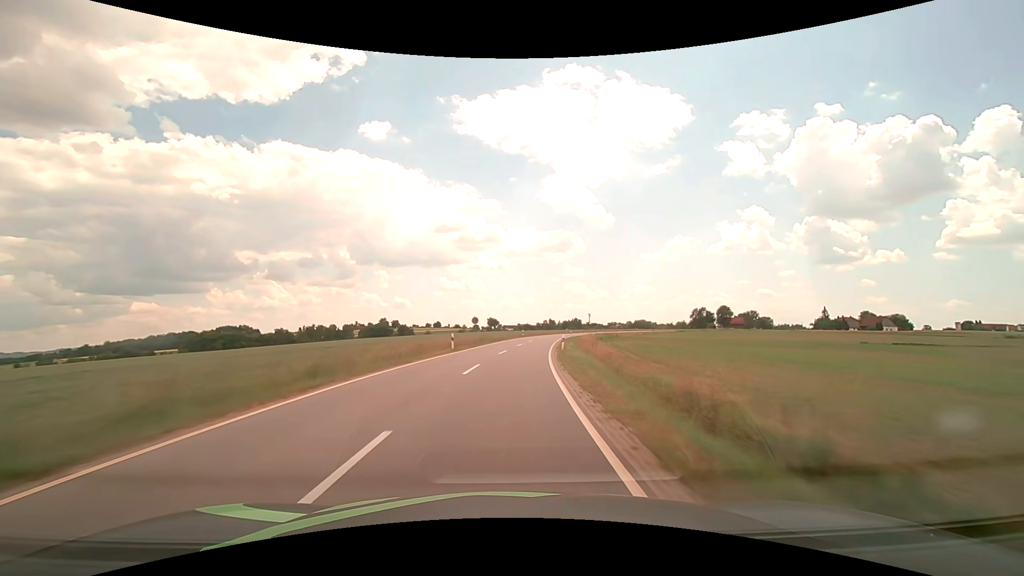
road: tertiary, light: Day
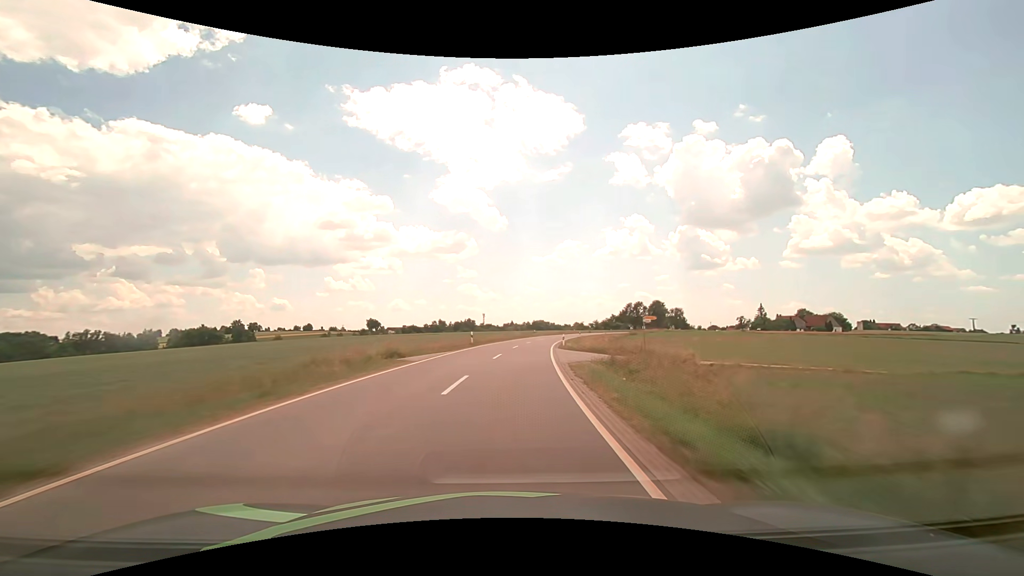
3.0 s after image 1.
(+8.2, +76.9) m; +12°
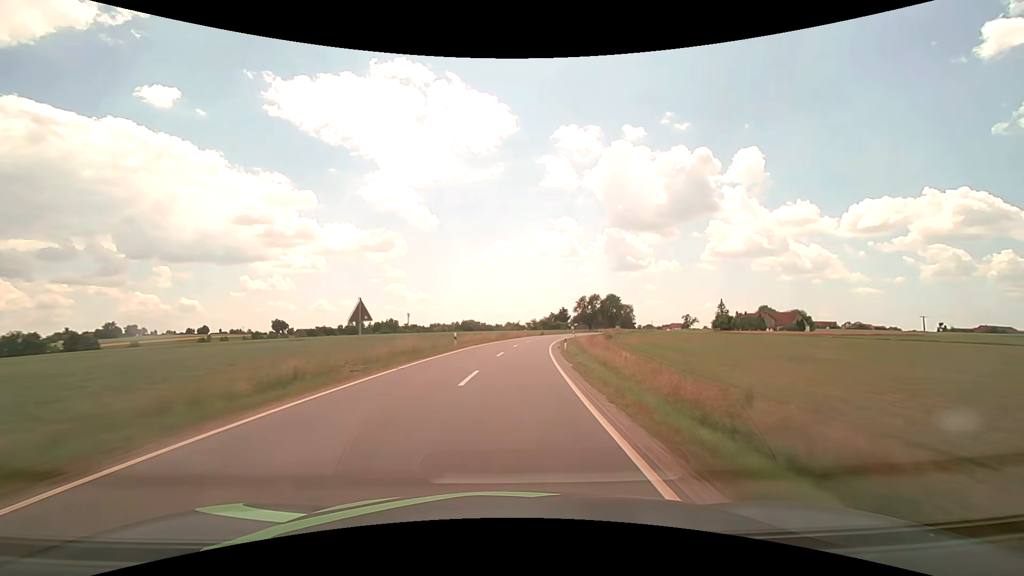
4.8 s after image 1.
(+3.2, +46.8) m; +8°
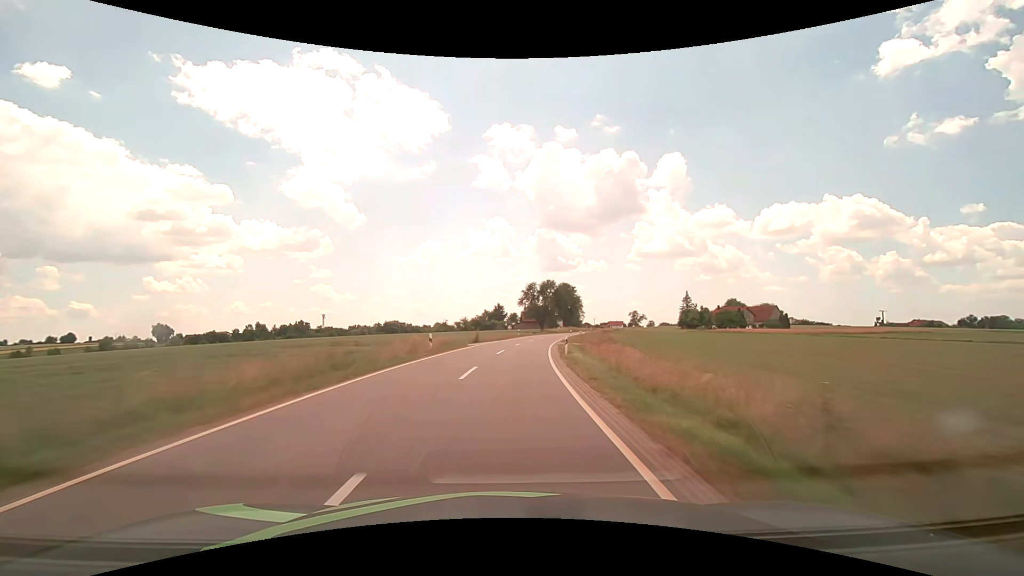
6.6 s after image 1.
(+3.3, +47.0) m; +8°
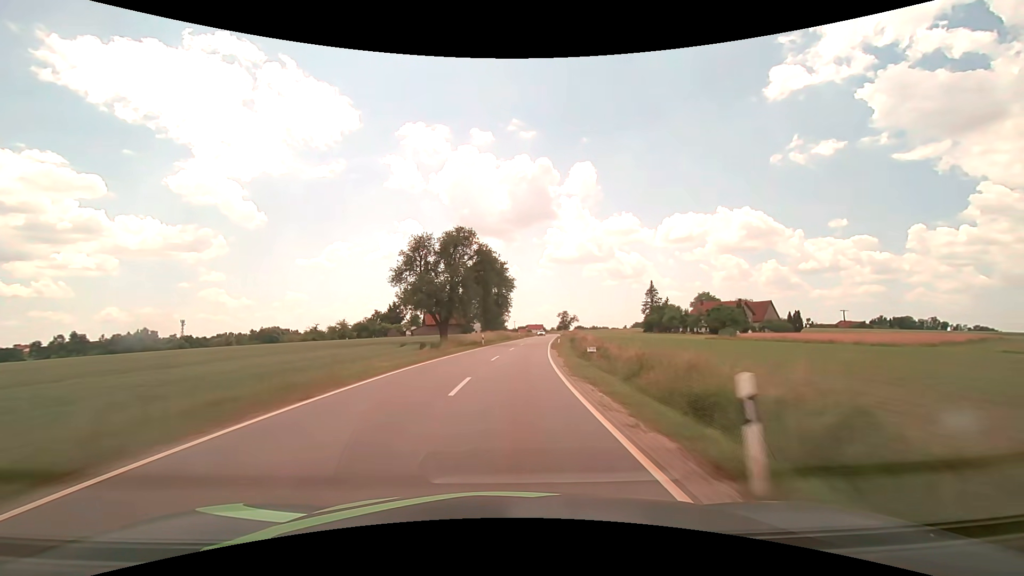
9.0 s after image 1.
(+5.6, +62.8) m; +10°
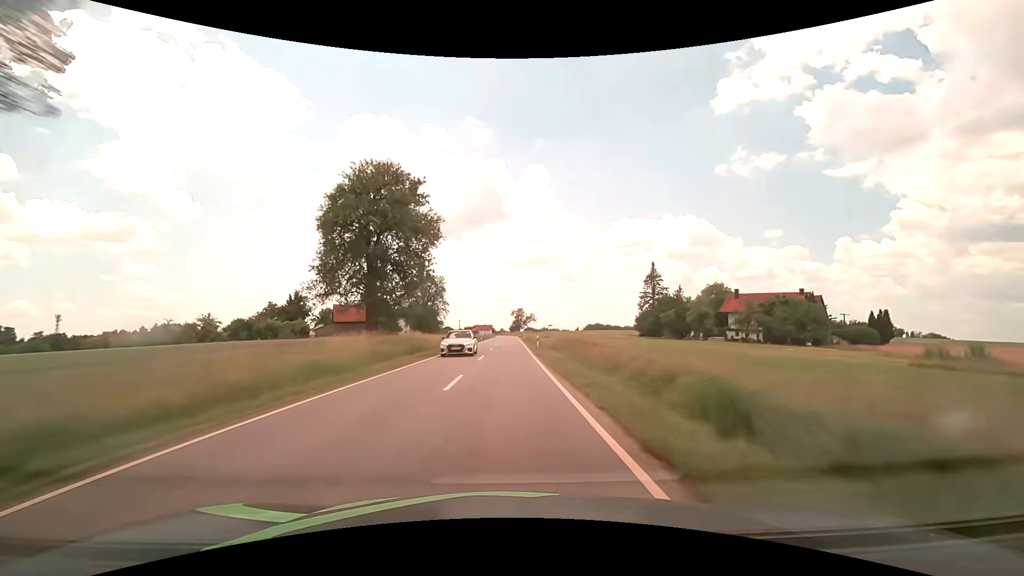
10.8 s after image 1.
(+2.9, +47.3) m; +6°
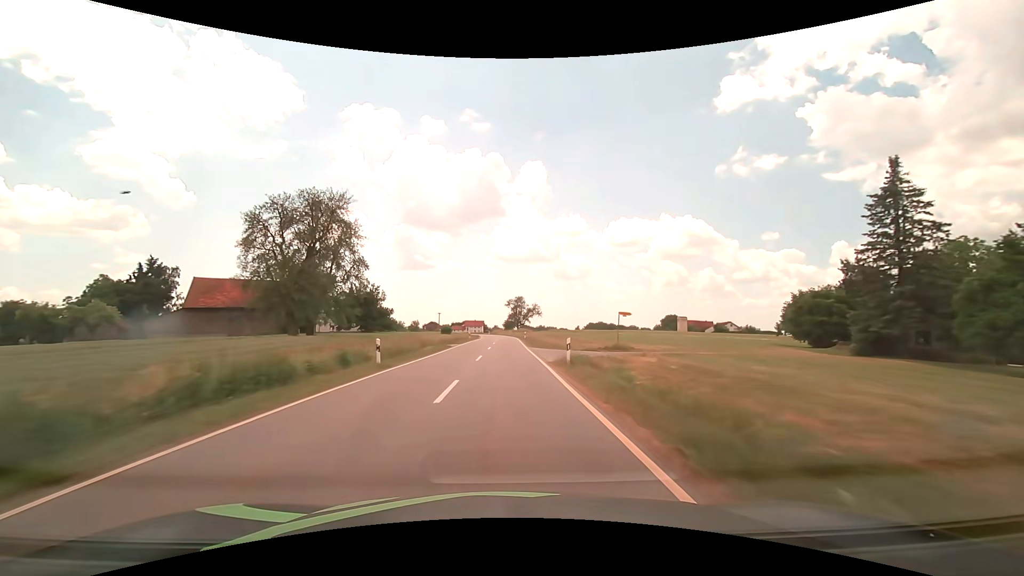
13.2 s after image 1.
(+0.4, +63.3) m; +1°
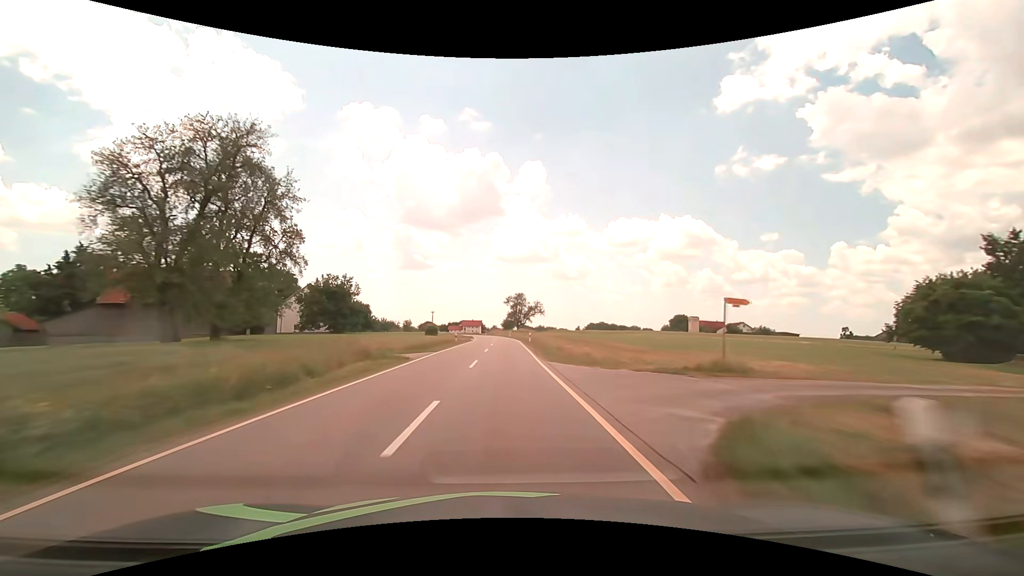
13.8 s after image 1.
(0.0, +15.8) m; 0°
(0, +10) (0, +20) (0, +30) (0, +40) (0, +50) (0, +60) (0, +70) (-1, +80) (-1, +90) (-2, +100) m
